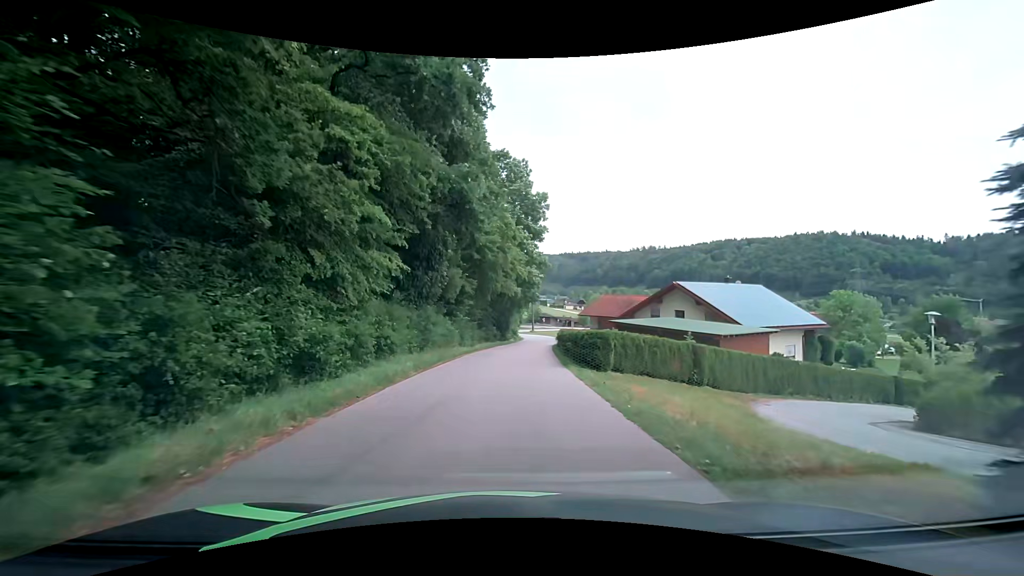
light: Day
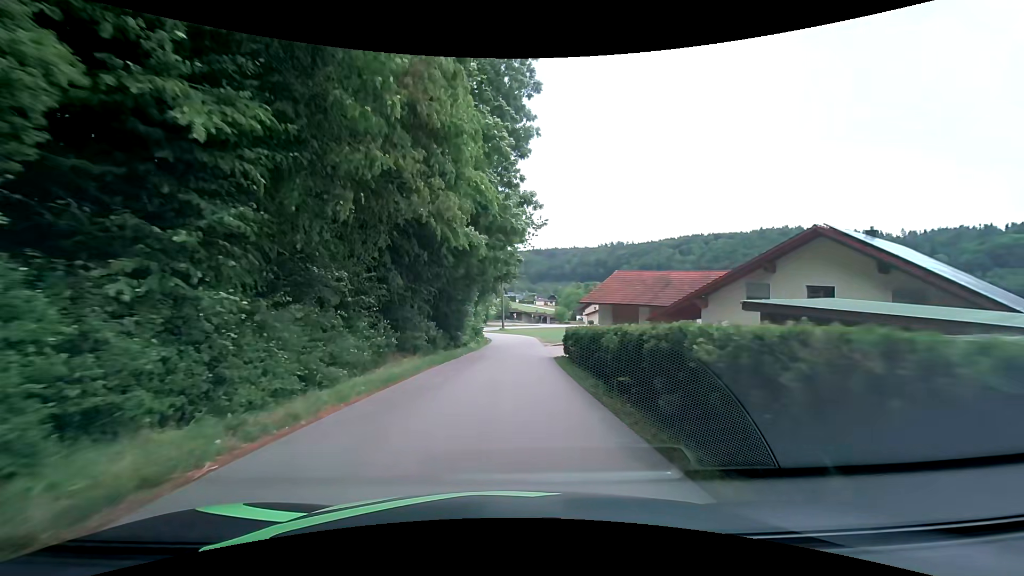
(+0.3, +24.0) m; +3°
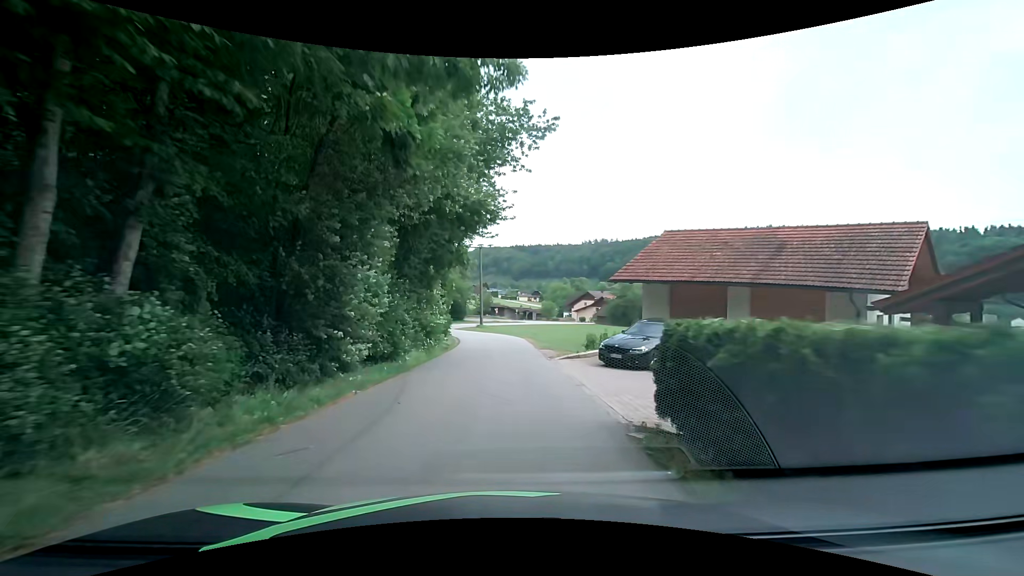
(+0.4, +16.9) m; +3°
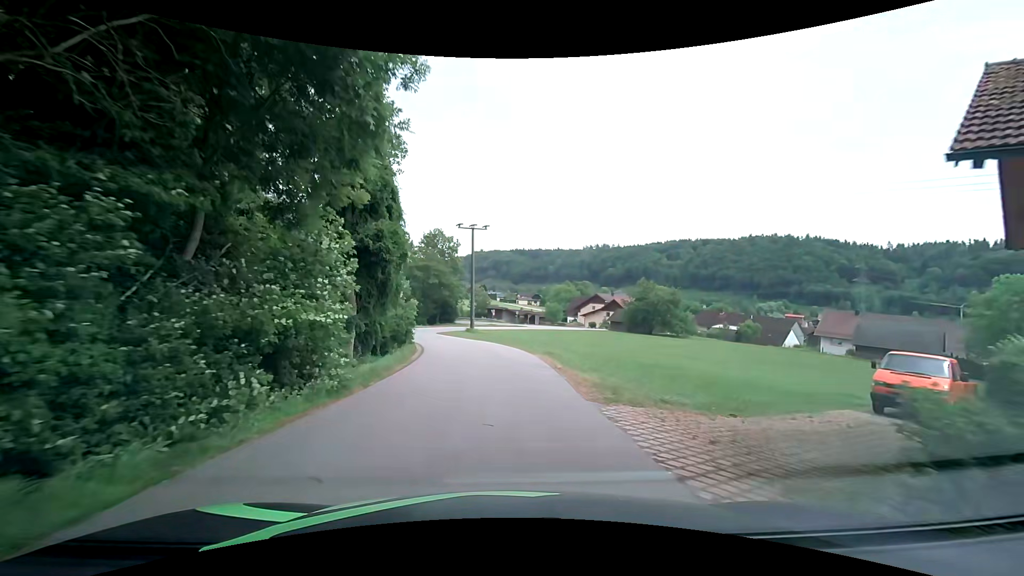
(-0.1, +16.8) m; 0°
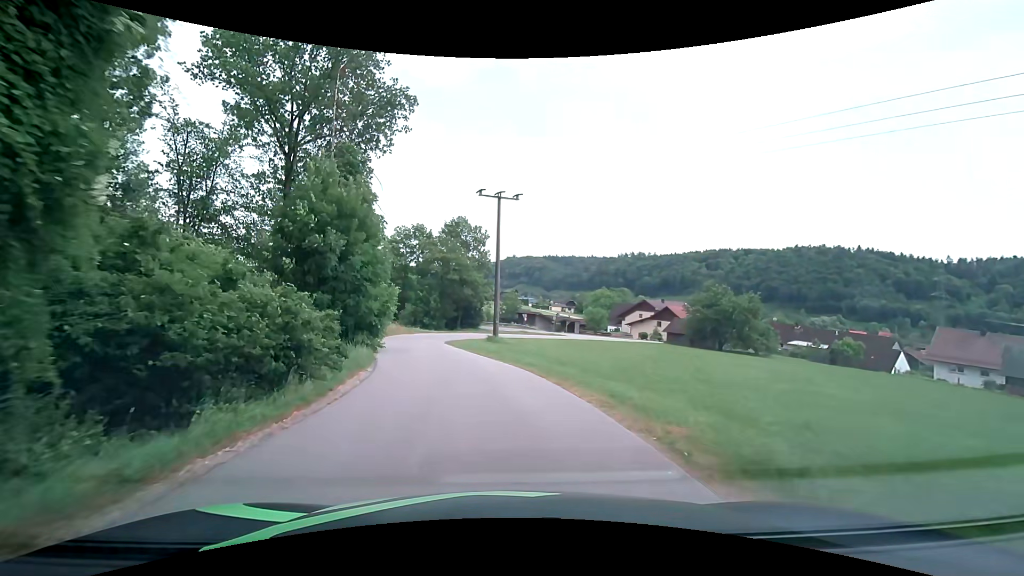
(-0.4, +16.3) m; -3°
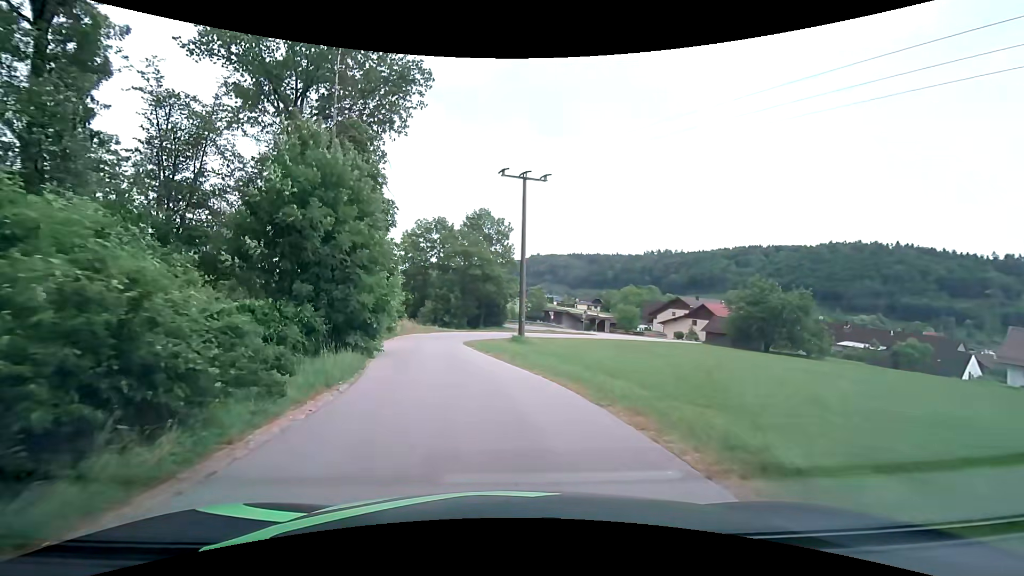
(-0.1, +4.9) m; -2°
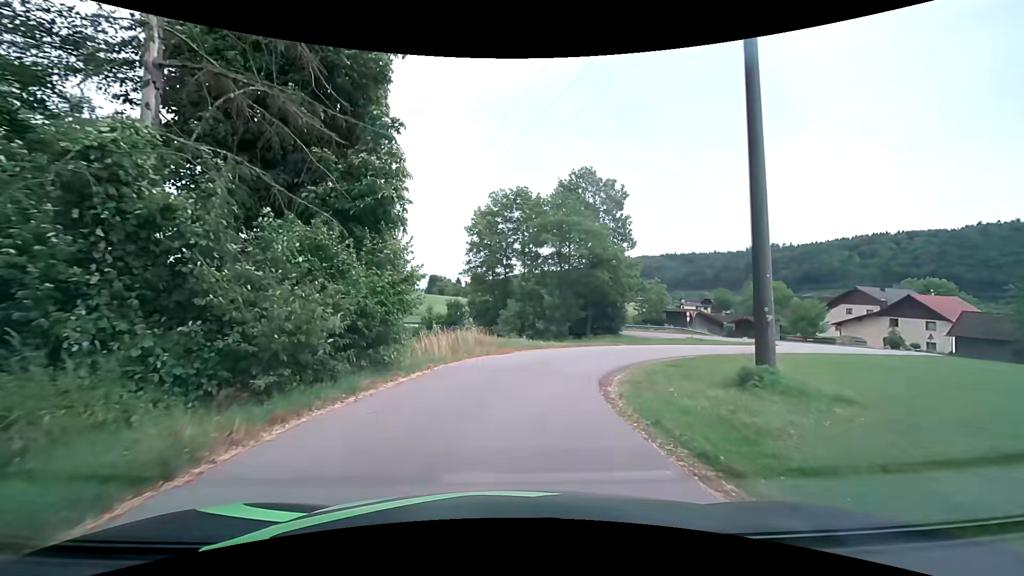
(-2.8, +22.9) m; -10°
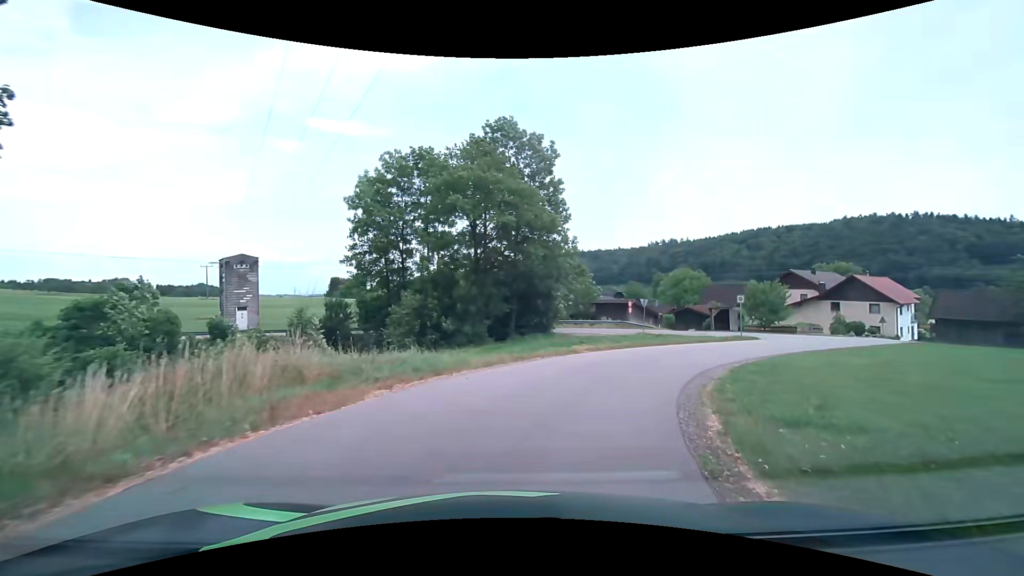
(+0.5, +13.5) m; +8°
(+1, +10) (+6, +19) (+12, +26) (+20, +33) (+28, +39) (+36, +45) (+43, +52) (+51, +58) (+59, +64) (+67, +70) m
